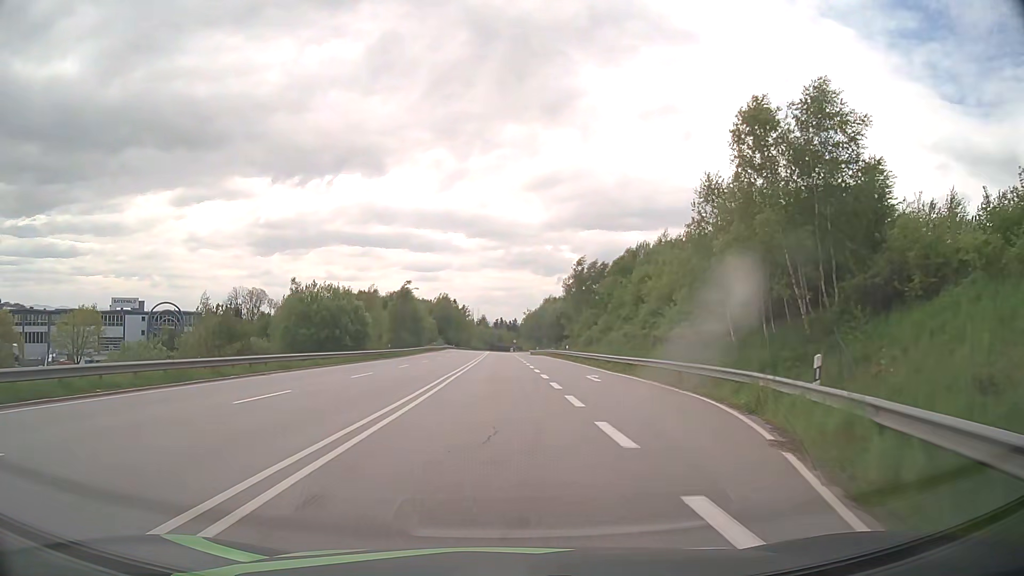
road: primary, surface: asphalt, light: Day
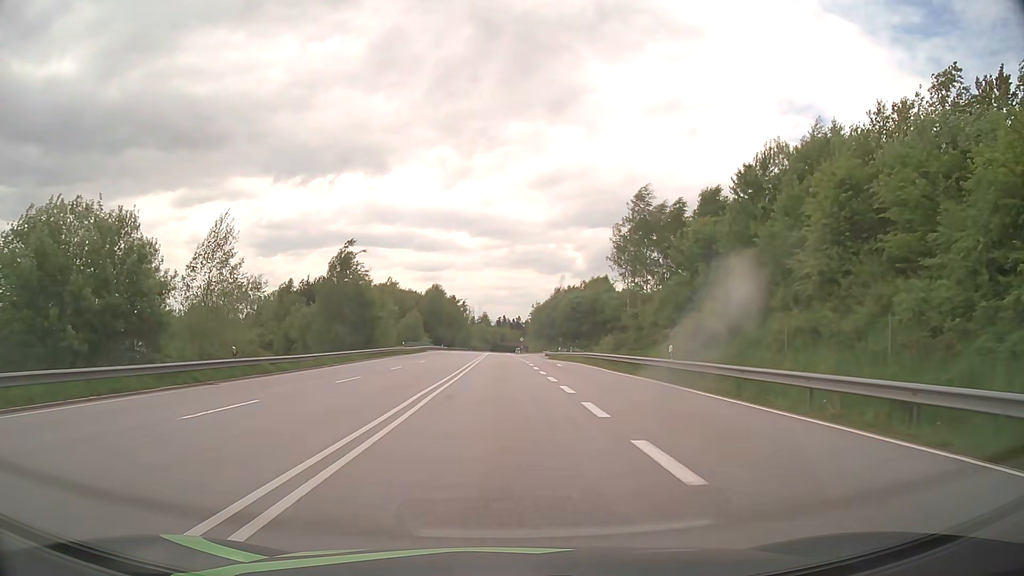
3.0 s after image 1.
(-0.2, +38.7) m; 0°
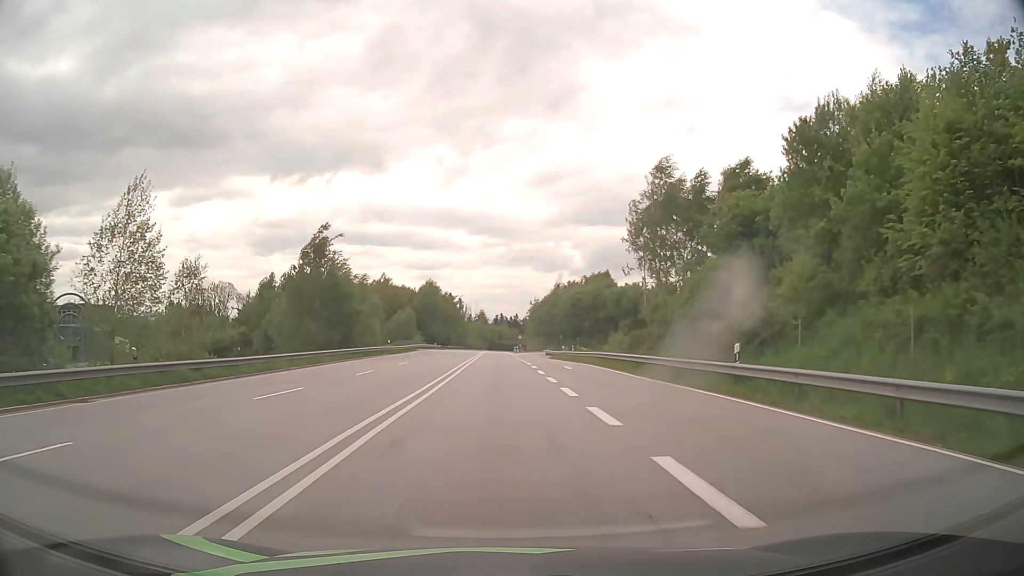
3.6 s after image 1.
(0.0, +7.7) m; 0°
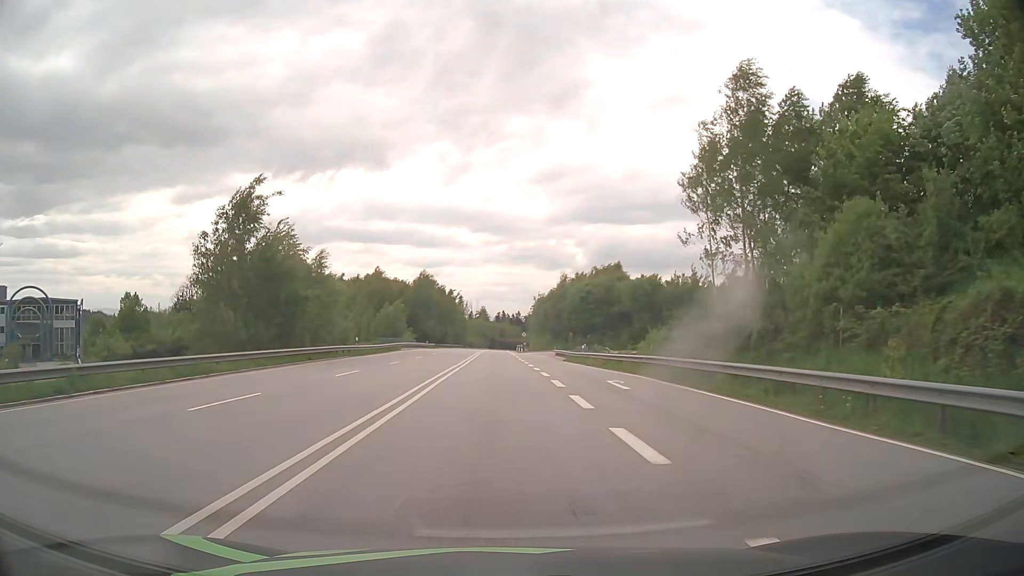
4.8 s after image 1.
(0.0, +15.3) m; 0°
